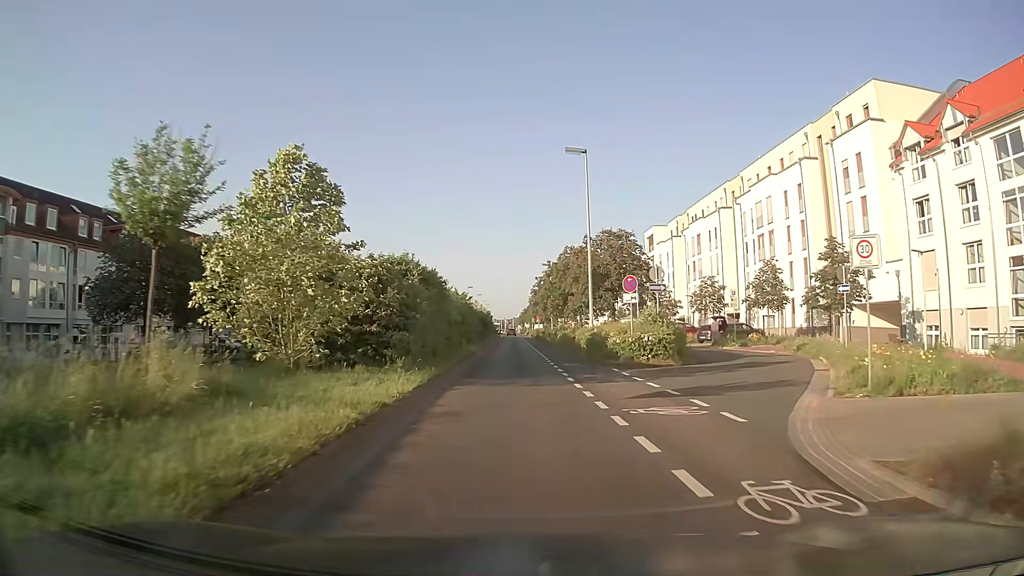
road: secondary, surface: asphalt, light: Day
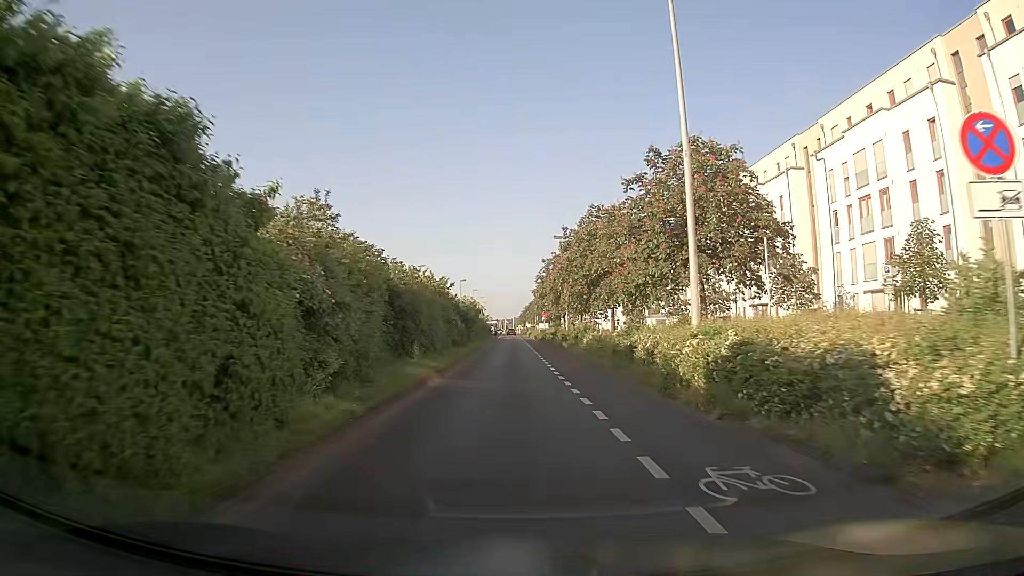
(0.0, +19.4) m; 0°
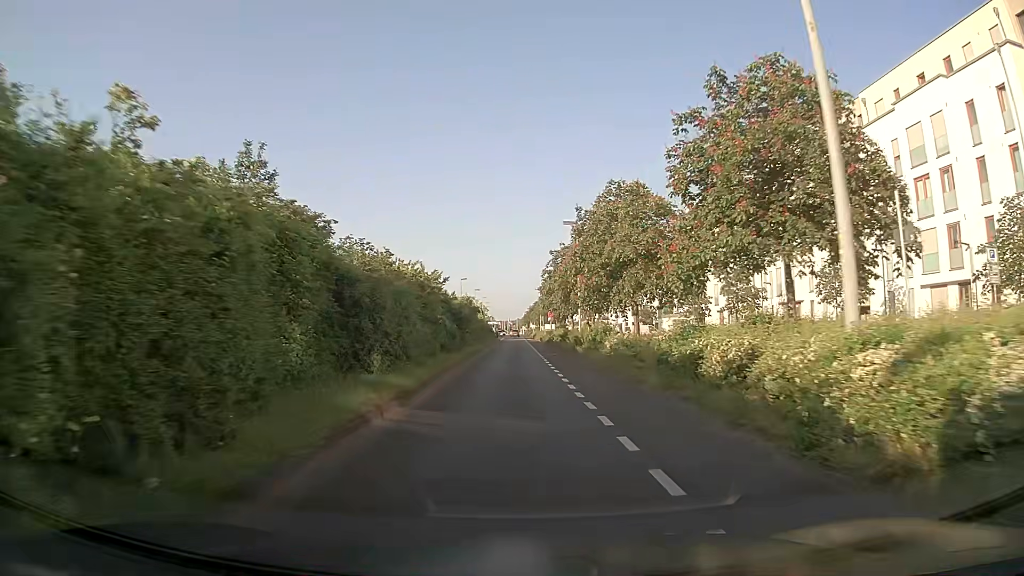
(0.0, +6.6) m; 0°
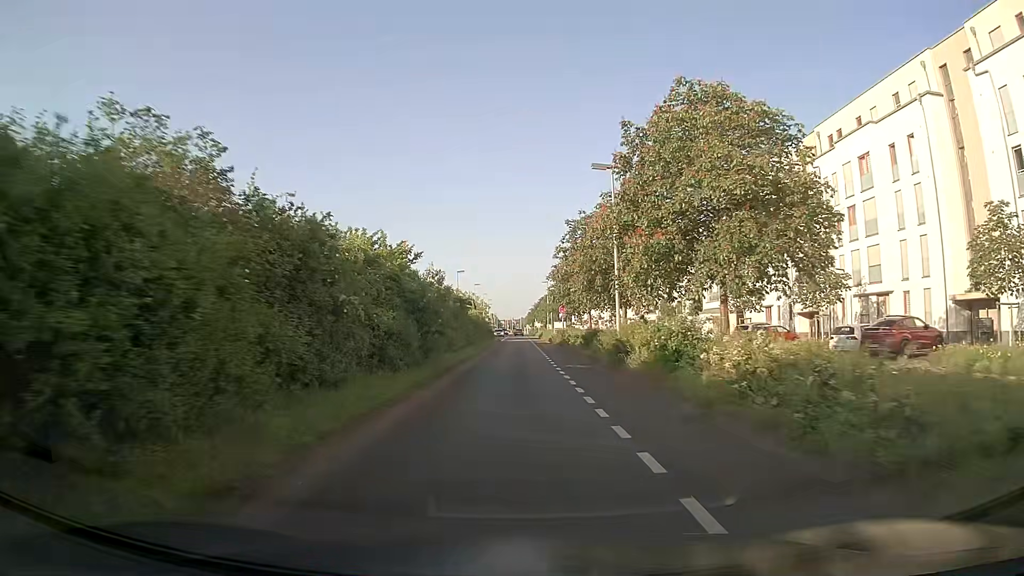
(-0.1, +13.4) m; -1°
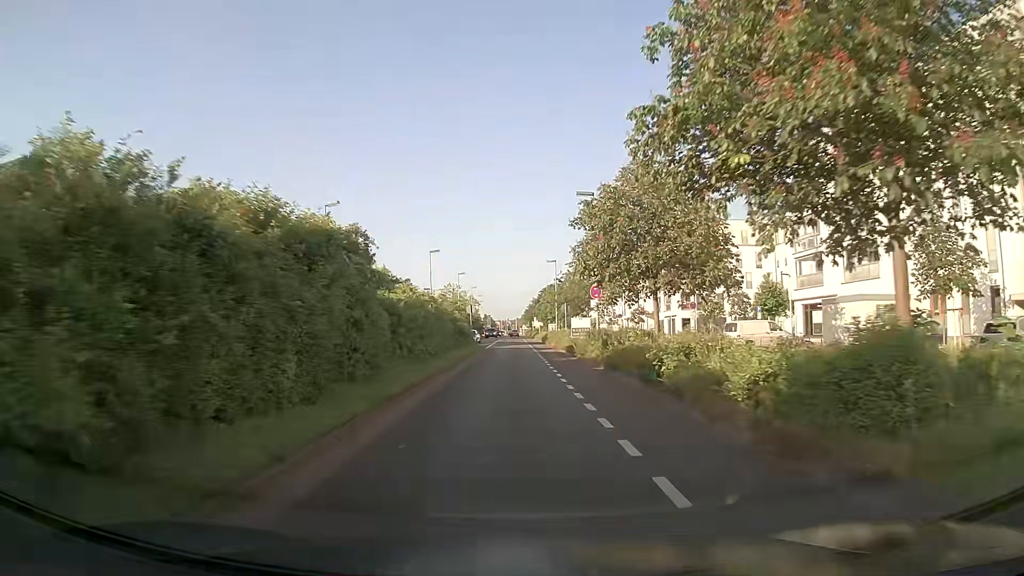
(+0.2, +27.6) m; +1°
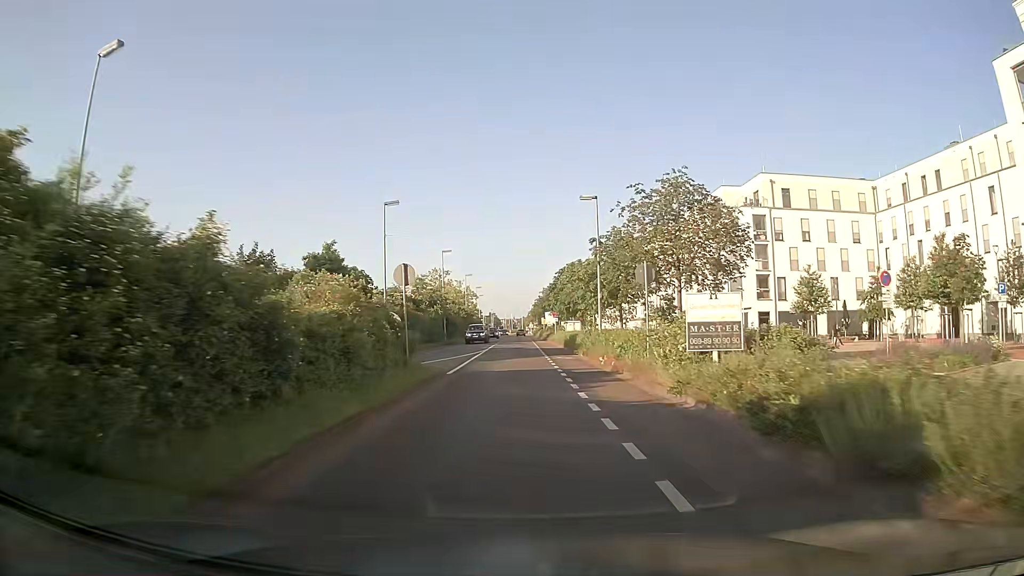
(-0.1, +28.7) m; 0°
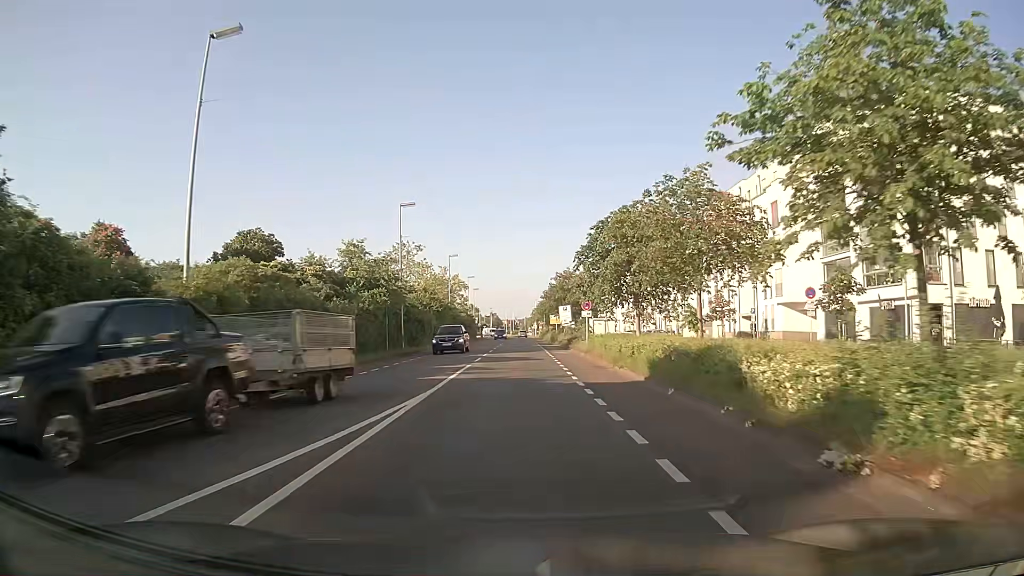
(-0.1, +29.2) m; 0°
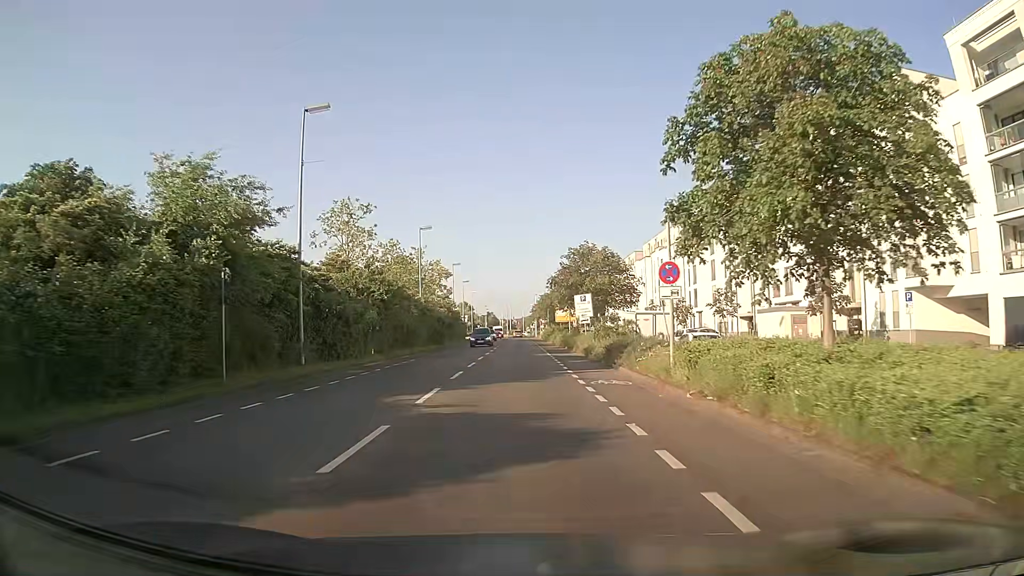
(0.0, +21.9) m; 0°
(0, +10) (0, +20) (0, +30) (0, +40) (0, +50) (0, +60) (0, +70) (0, +80) (0, +90) (0, +100) m
